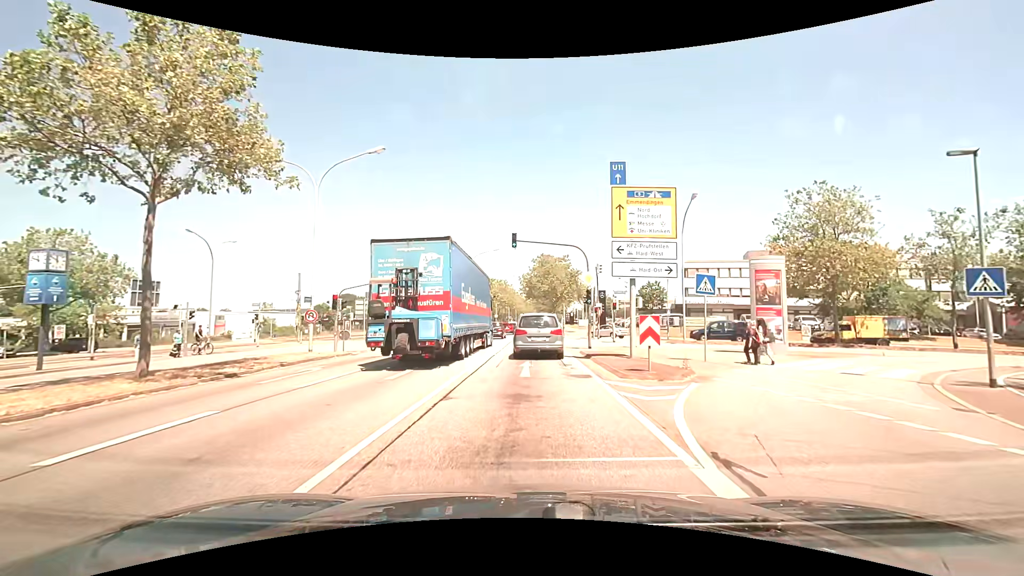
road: primary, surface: asphalt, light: Day
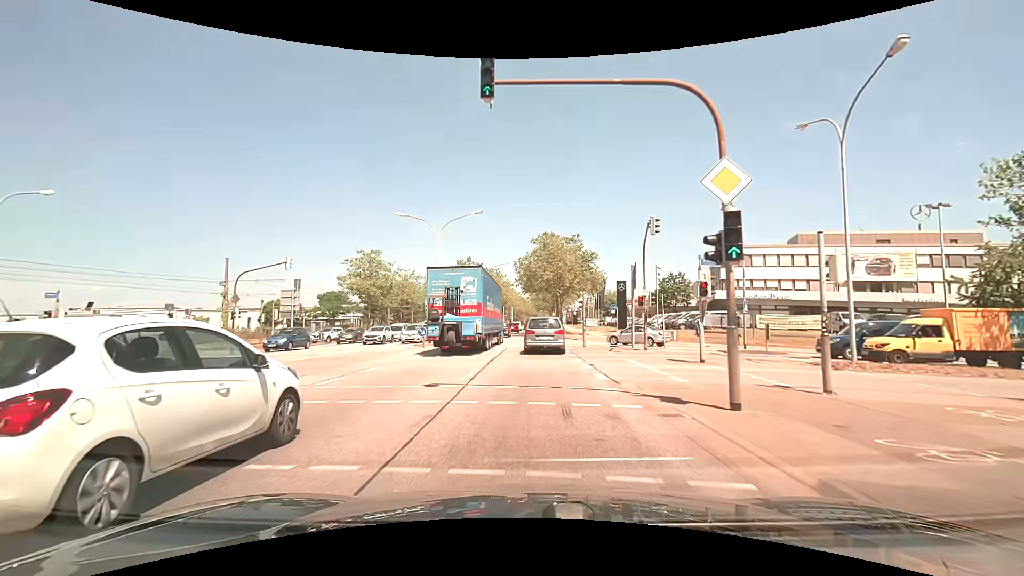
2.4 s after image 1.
(-0.2, +18.7) m; -1°
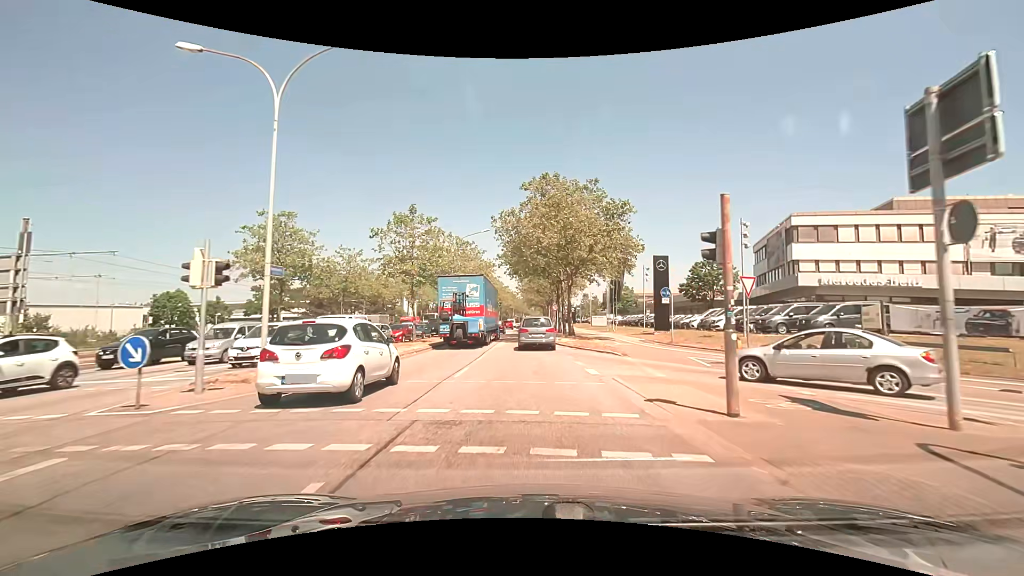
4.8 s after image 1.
(+0.6, +23.0) m; +2°
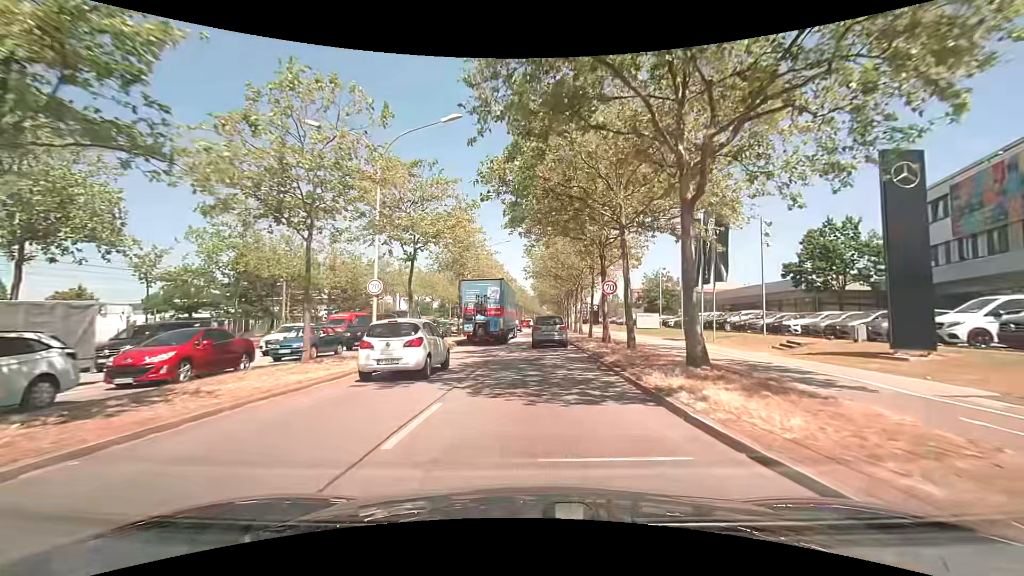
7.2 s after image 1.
(-0.2, +25.5) m; -1°
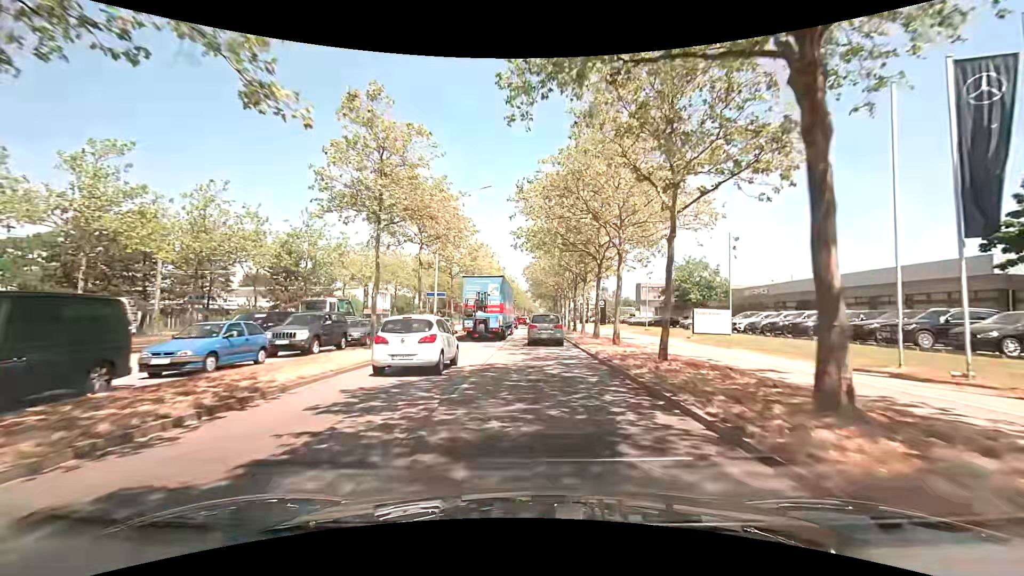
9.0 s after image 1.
(0.0, +20.5) m; +1°
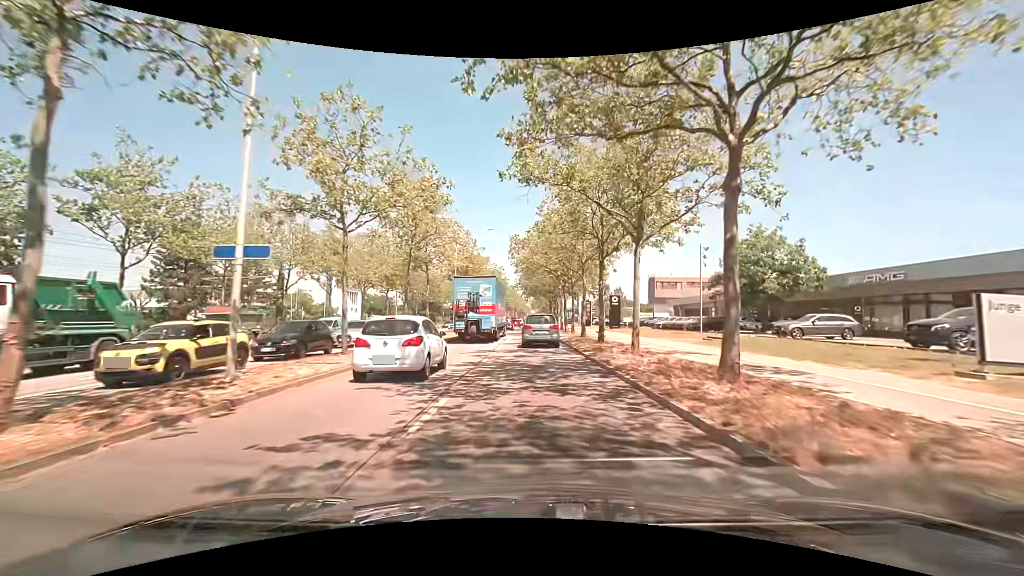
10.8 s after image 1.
(+0.2, +21.0) m; +1°
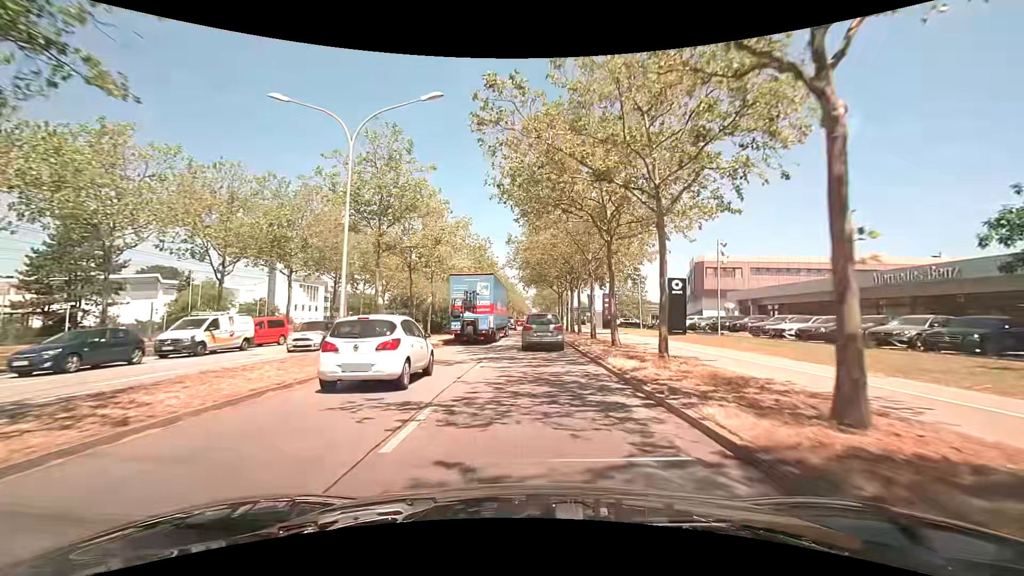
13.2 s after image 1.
(+0.1, +27.6) m; 0°
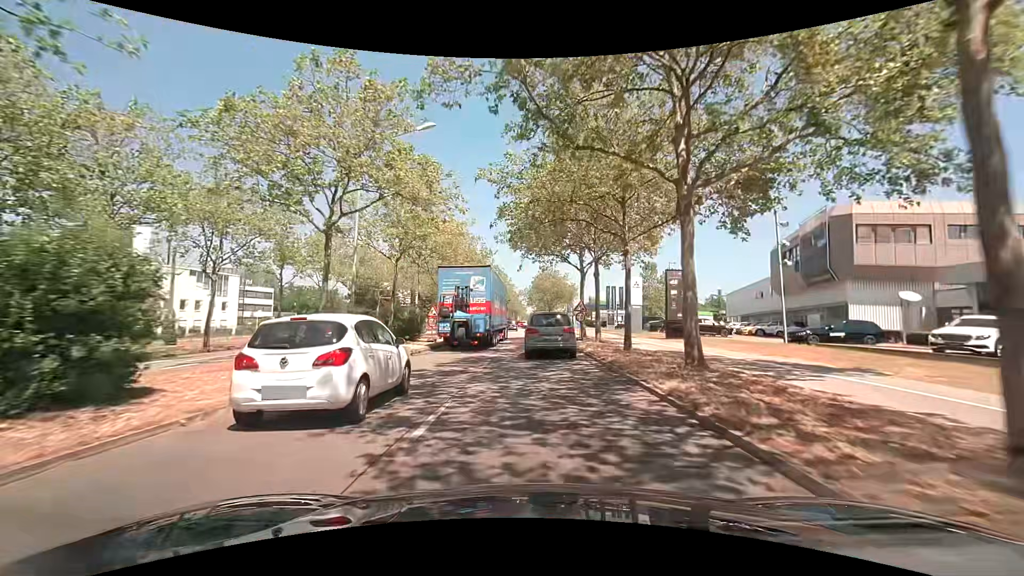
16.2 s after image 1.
(0.0, +33.9) m; +1°
(0, +10) (0, +20) (0, +30) (0, +40) (0, +50) (0, +60) (+1, +70) (+1, +80) (+1, +90) (+1, +100) m
